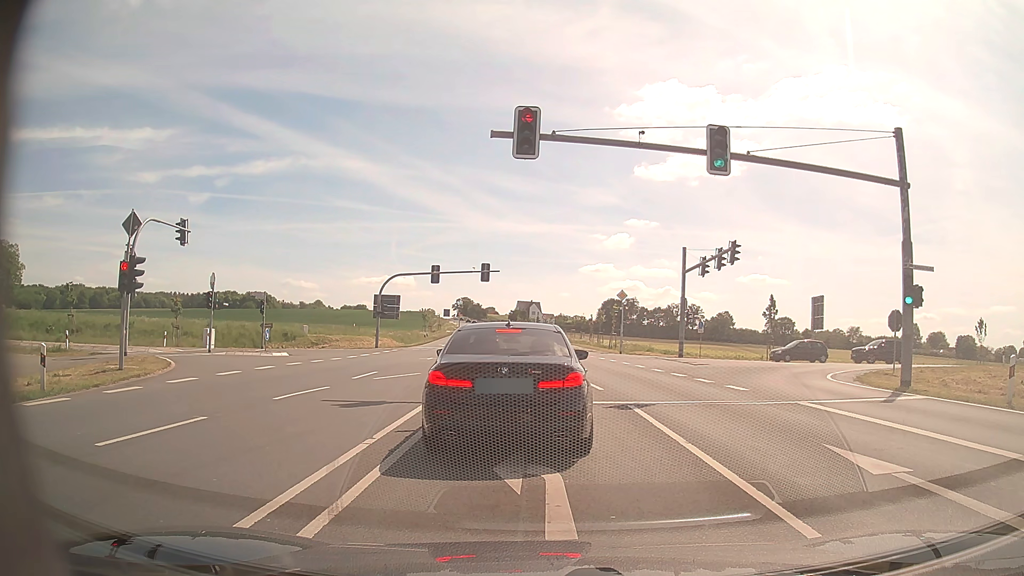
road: primary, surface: asphalt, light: Day
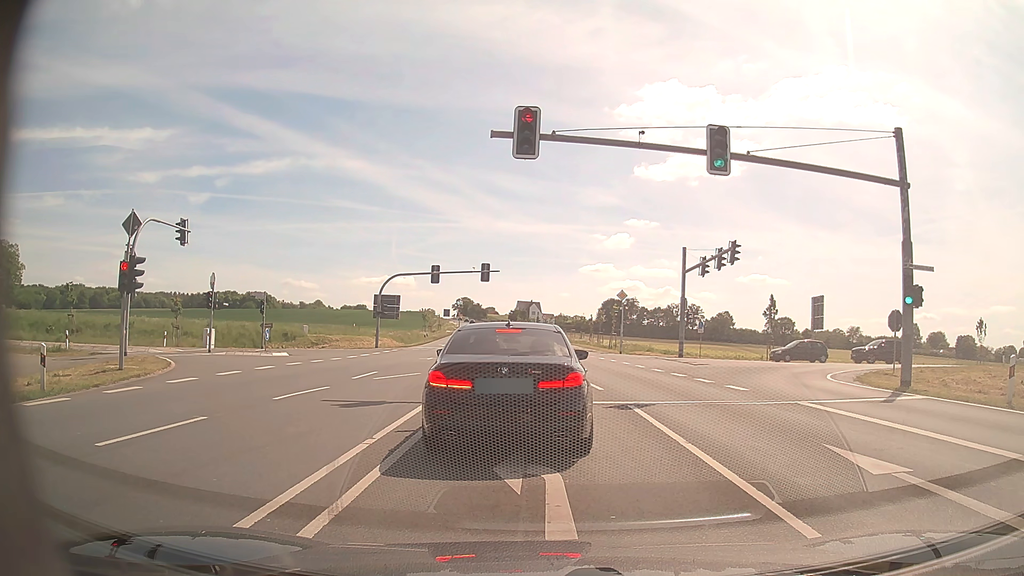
(0.0, 0.0) m; 0°
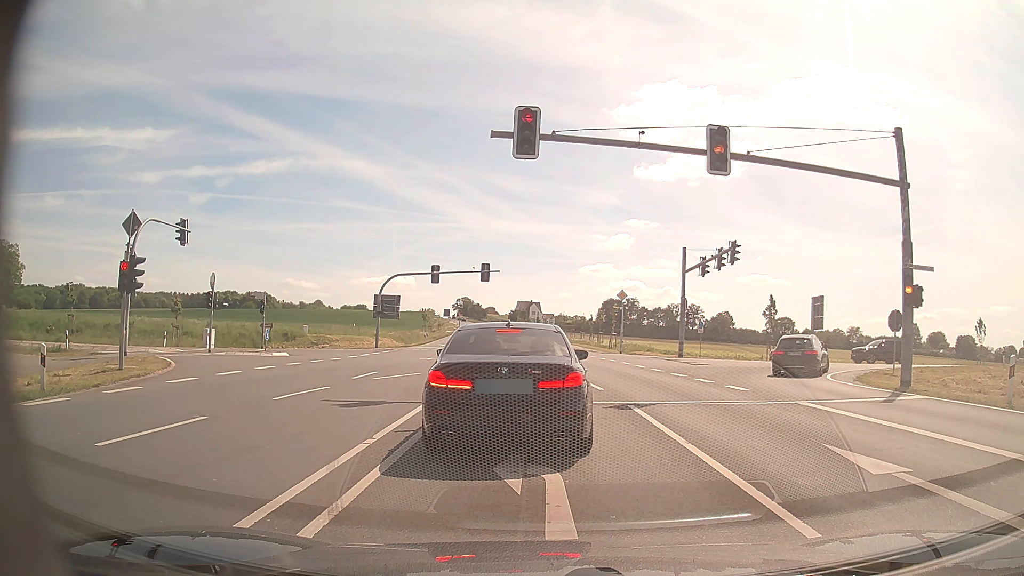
(0.0, 0.0) m; 0°
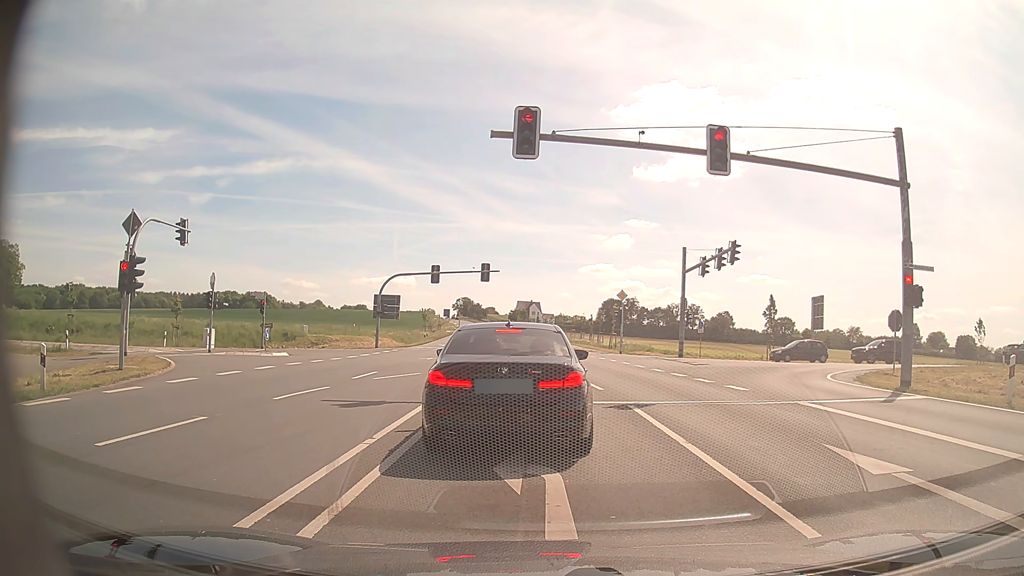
(0.0, 0.0) m; 0°
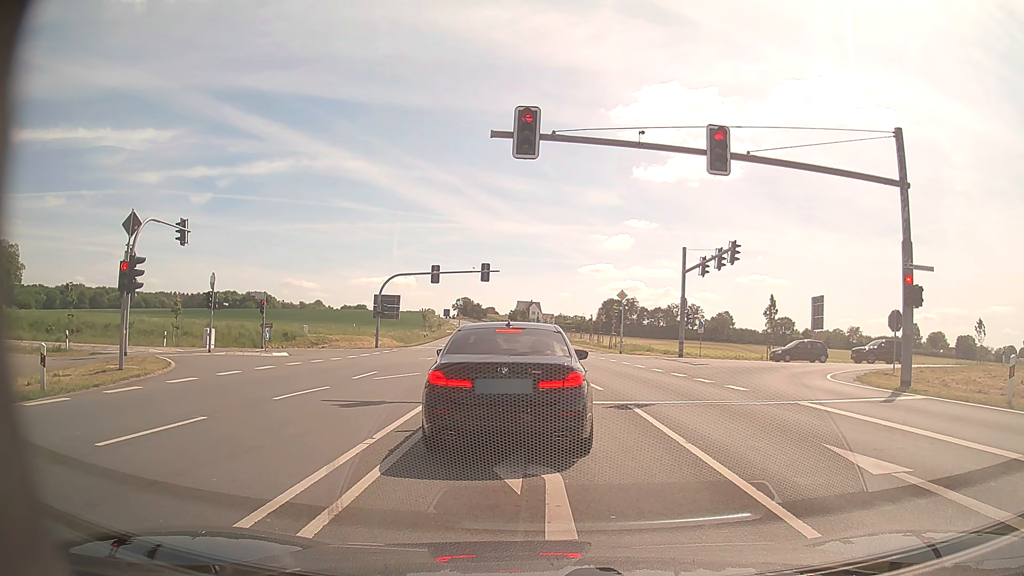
(0.0, 0.0) m; 0°
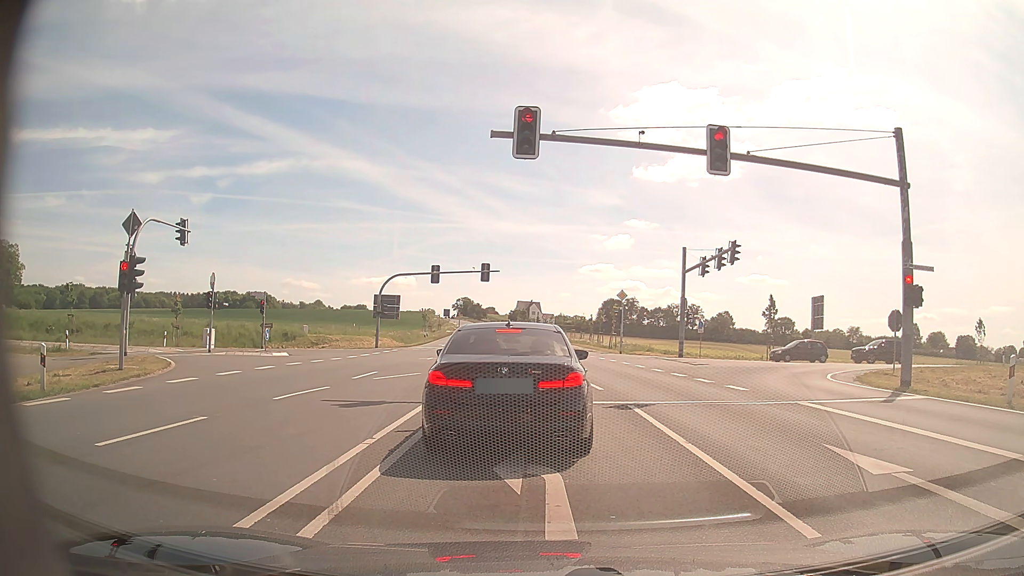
(0.0, 0.0) m; 0°
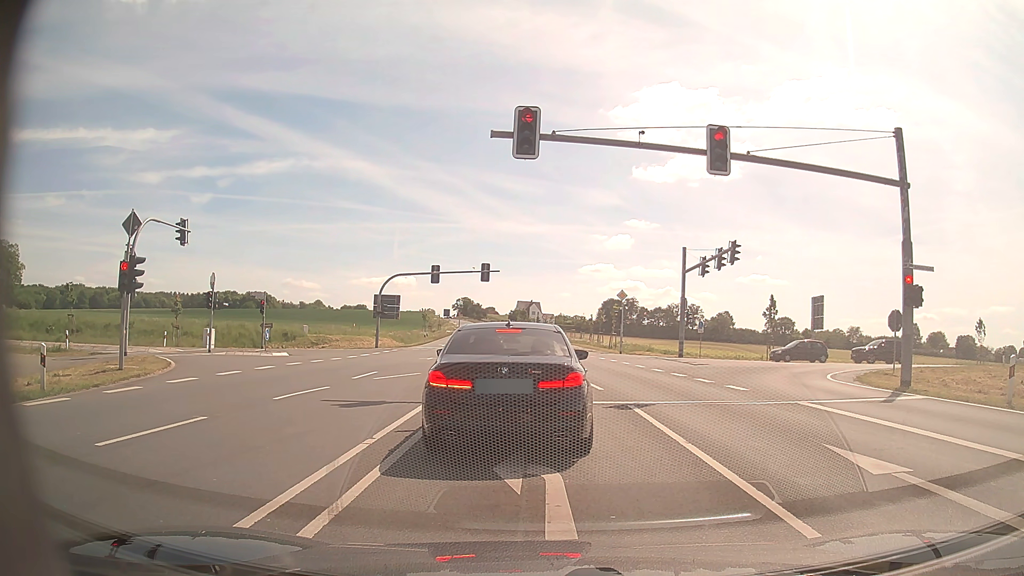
(0.0, 0.0) m; 0°
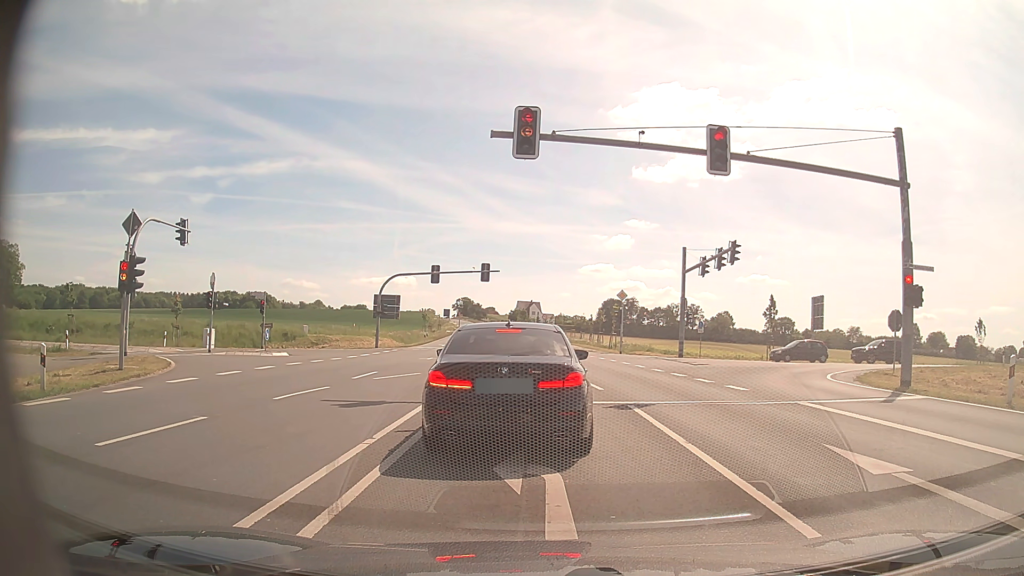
(0.0, 0.0) m; 0°
